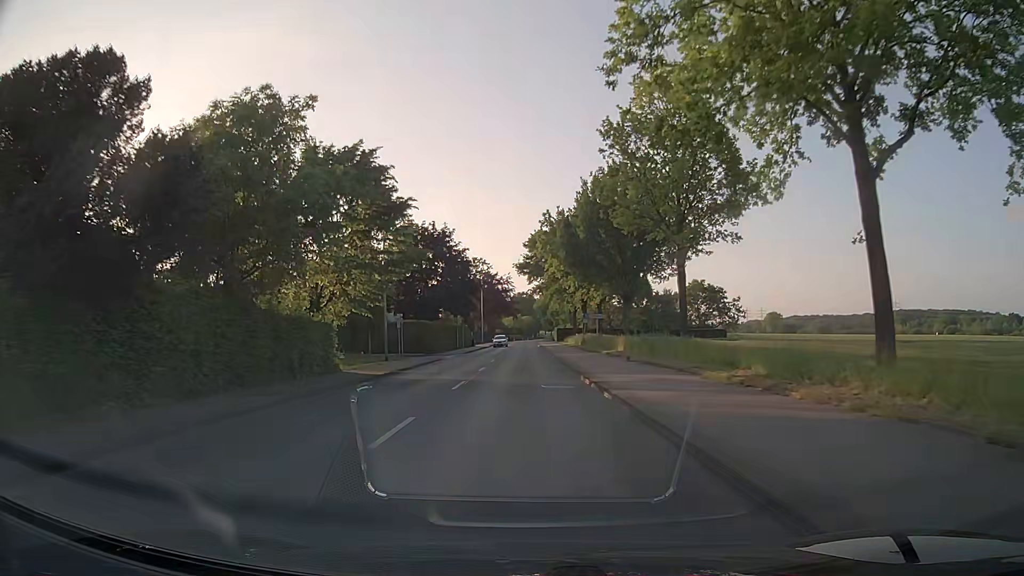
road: secondary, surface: asphalt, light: Day
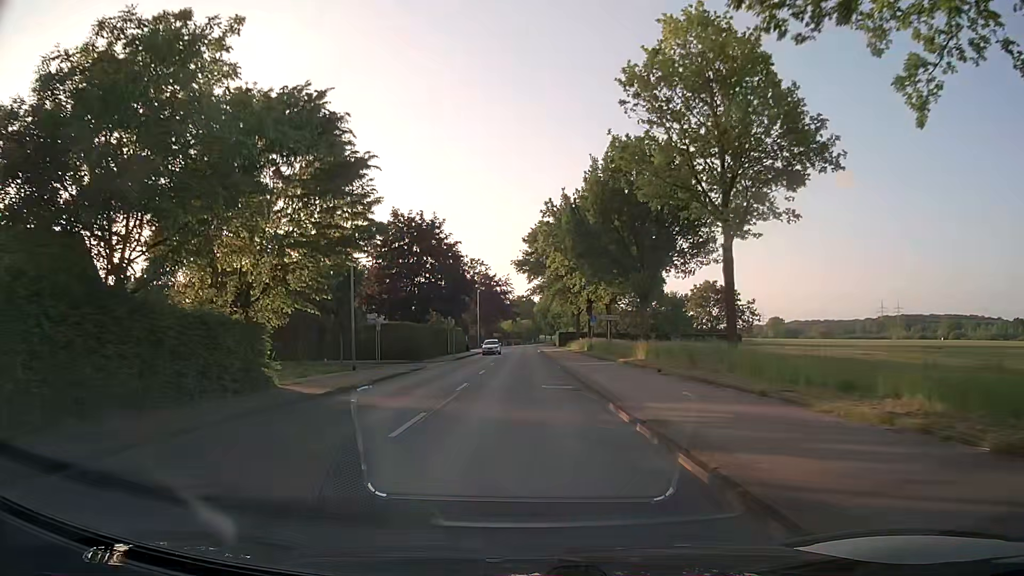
(0.0, +7.6) m; 0°
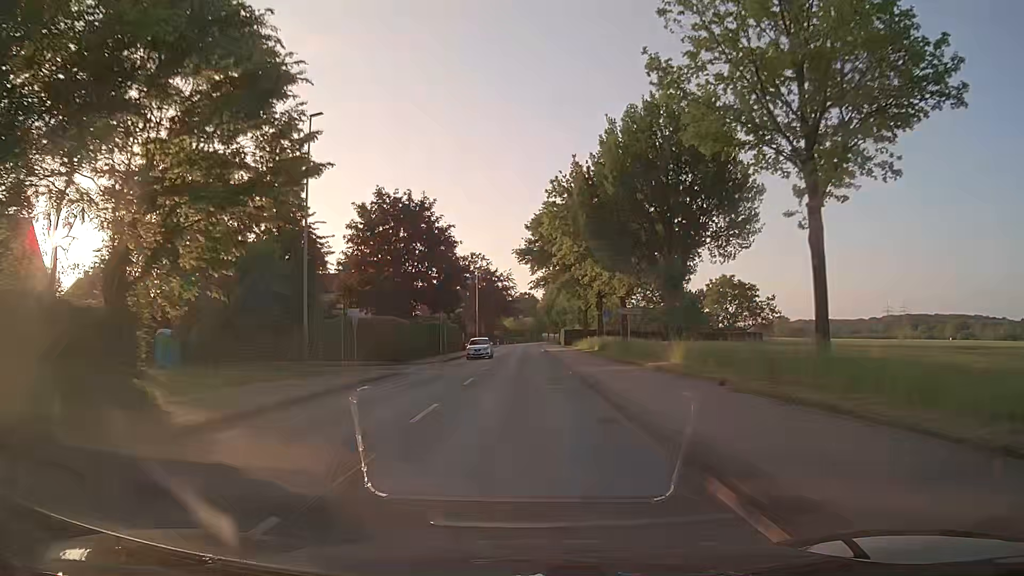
(0.0, +7.6) m; -1°
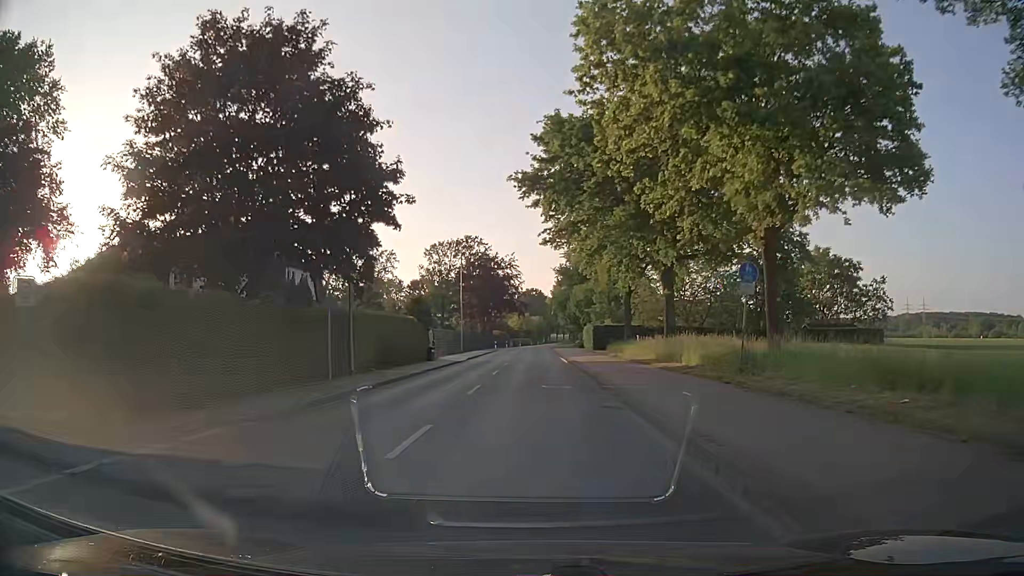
(-0.1, +30.5) m; 0°
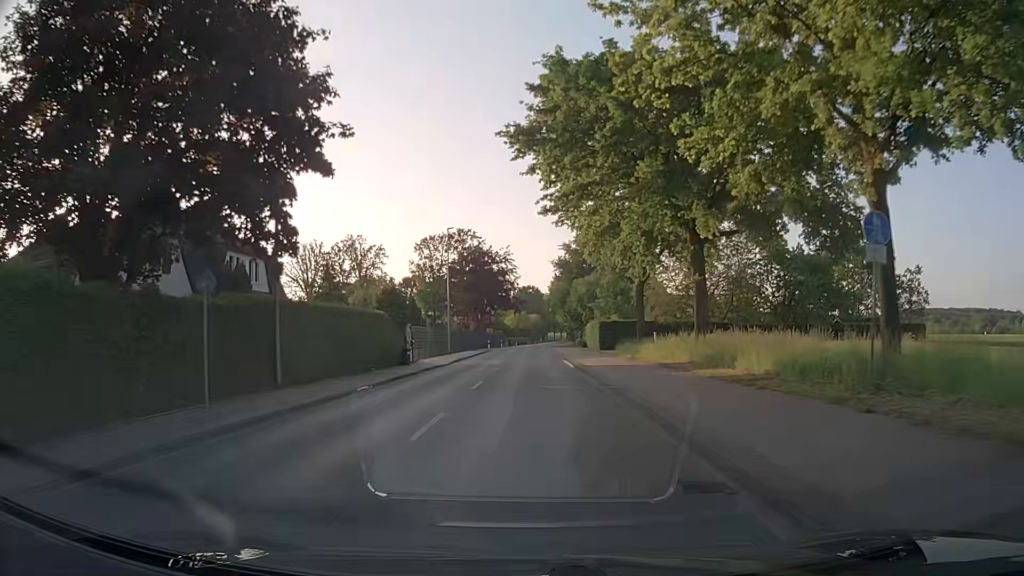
(0.0, +7.6) m; +1°
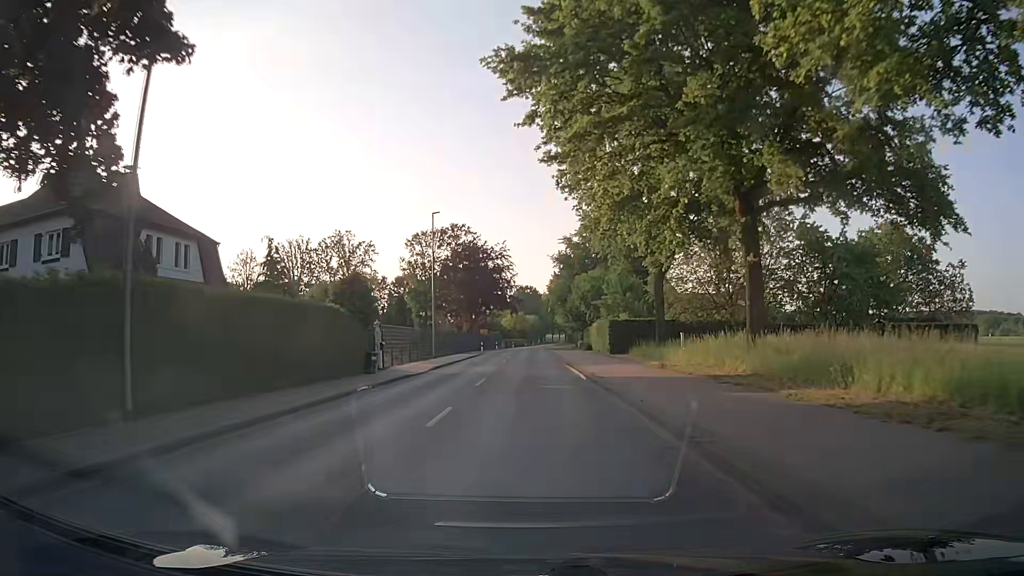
(0.0, +7.6) m; 0°
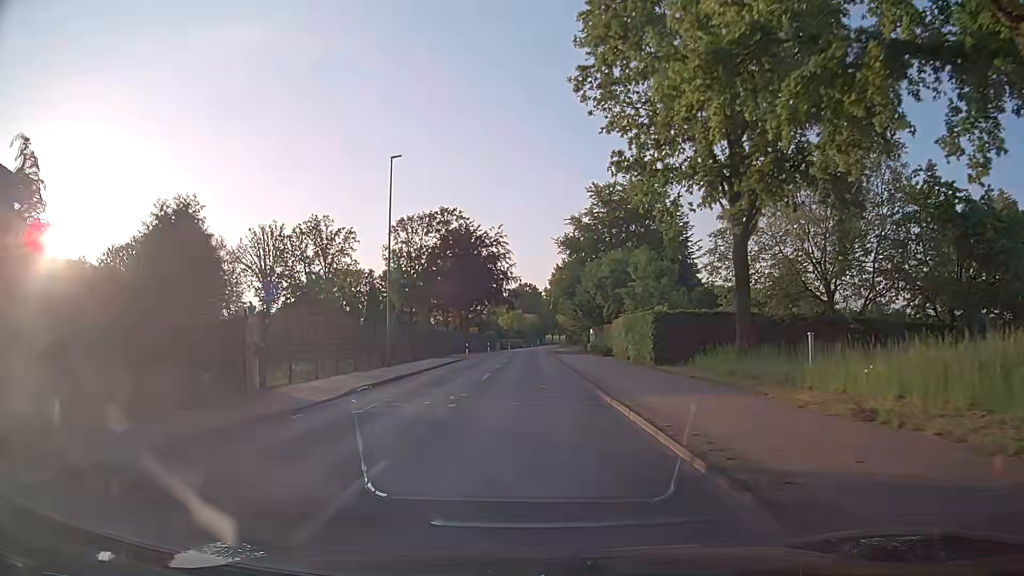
(+0.1, +15.2) m; 0°
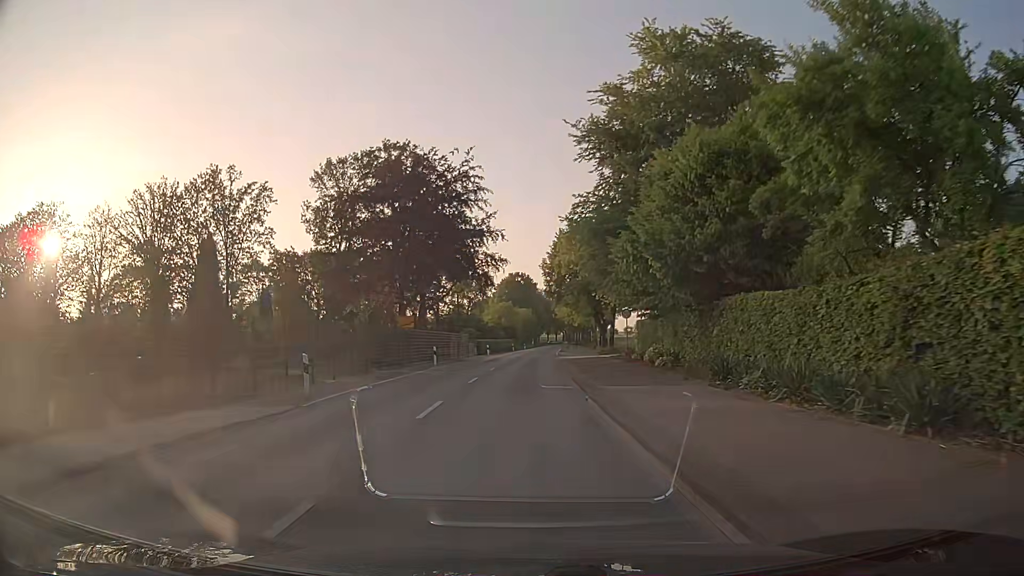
(+0.2, +37.9) m; +1°
(0, +10) (0, +20) (0, +30) (0, +40) (0, +50) (+1, +60) (+1, +70) (+2, +80) (+2, +90) (+3, +100) m
